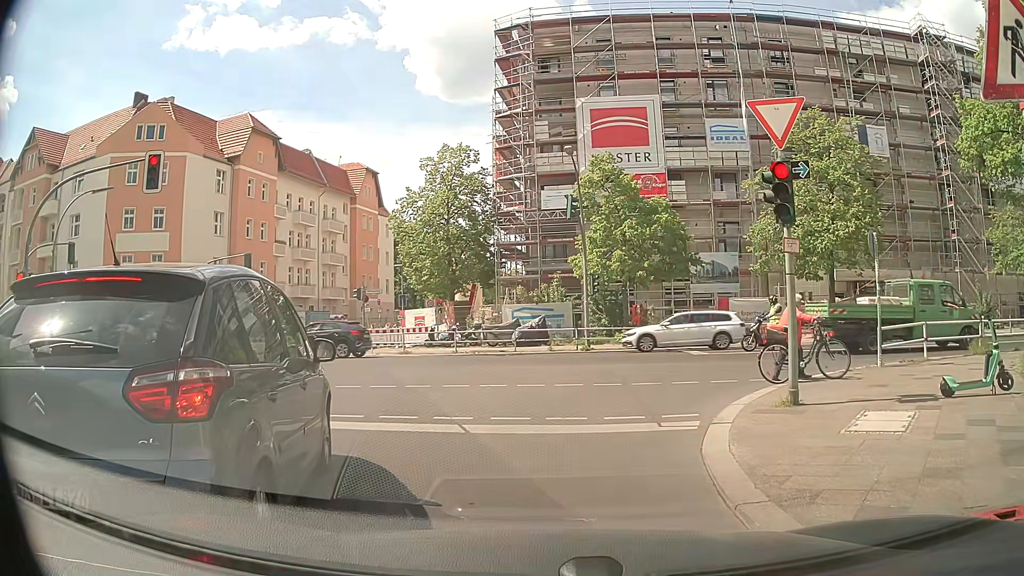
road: residential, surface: asphalt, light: Day
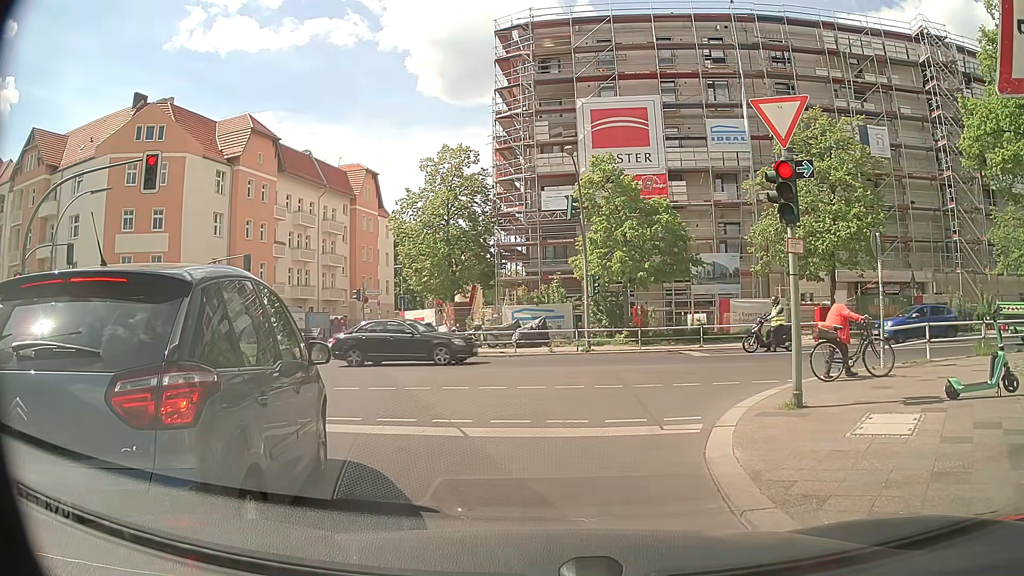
(0.0, +0.2) m; 0°
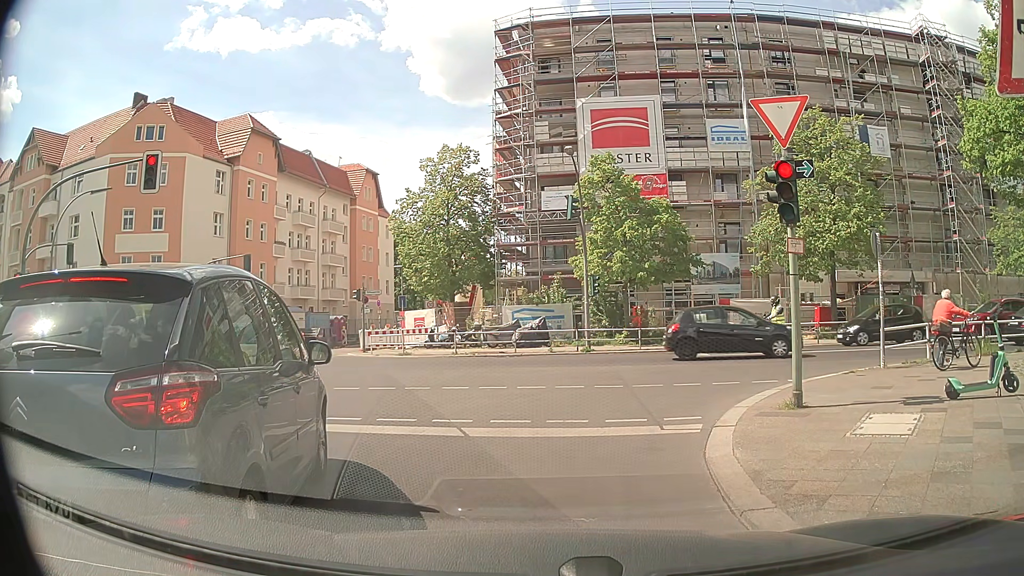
(0.0, +0.1) m; 0°
